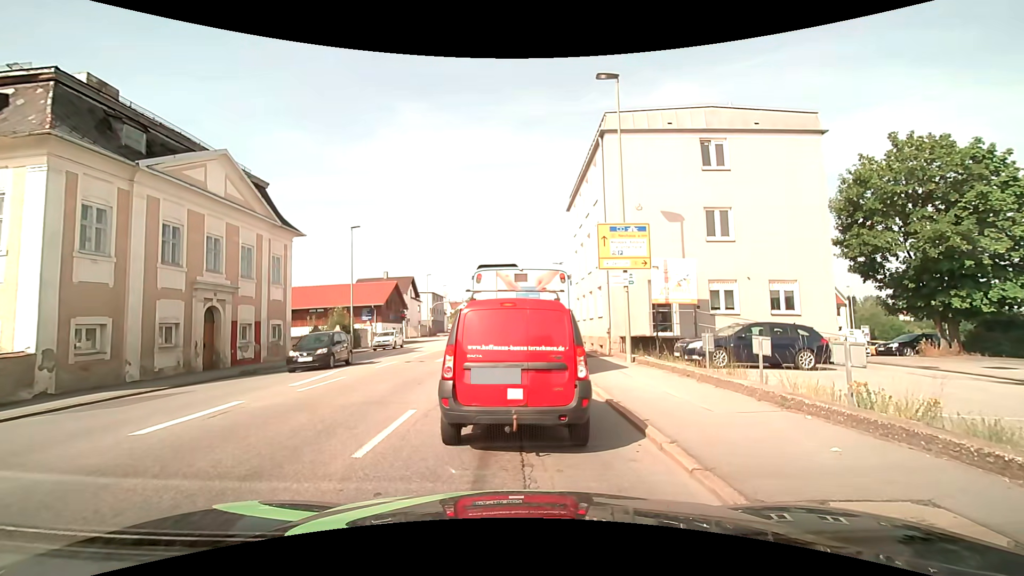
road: tertiary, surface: asphalt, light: Day
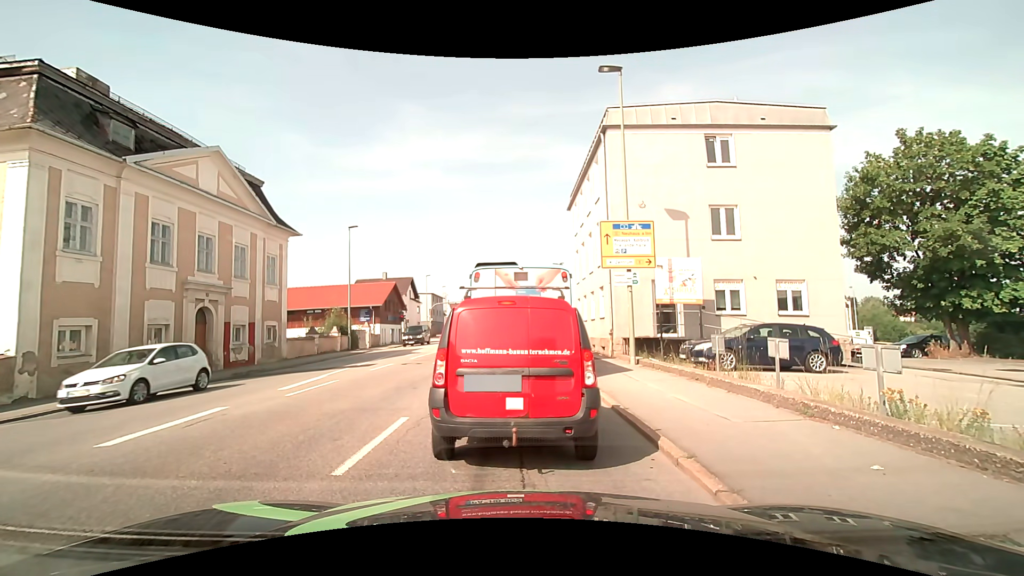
(0.0, +0.6) m; 0°
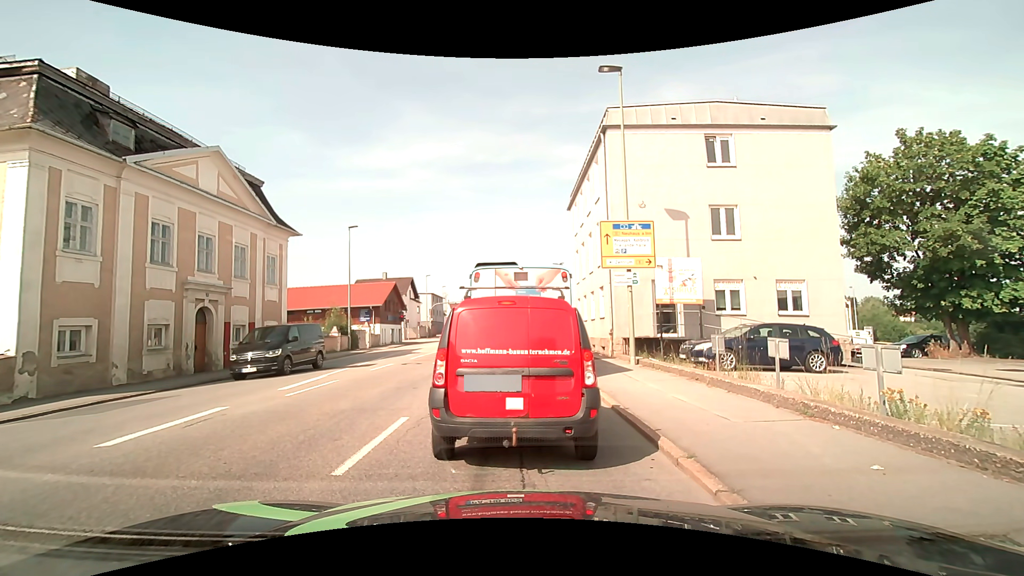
(0.0, 0.0) m; 0°
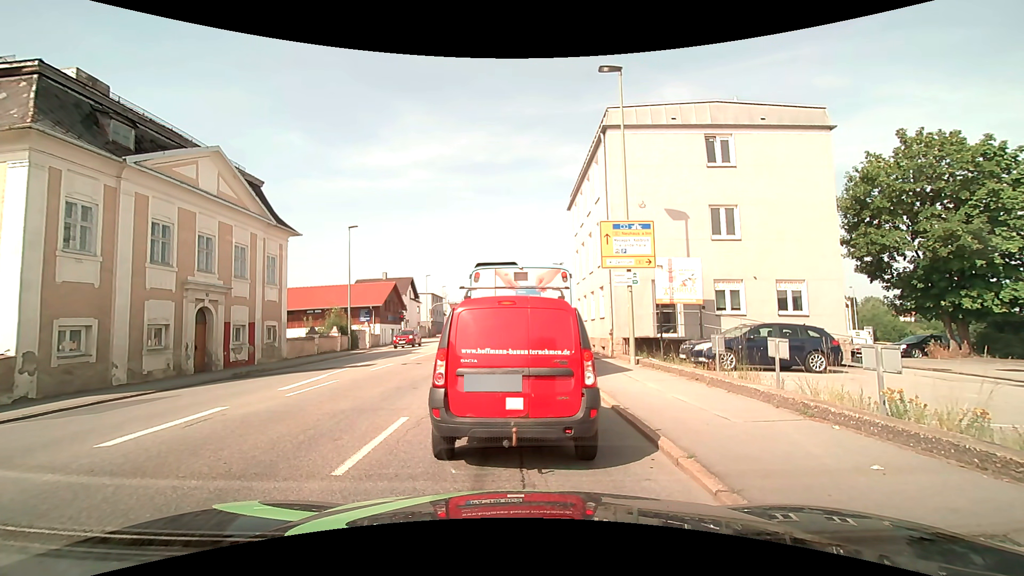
(0.0, 0.0) m; 0°
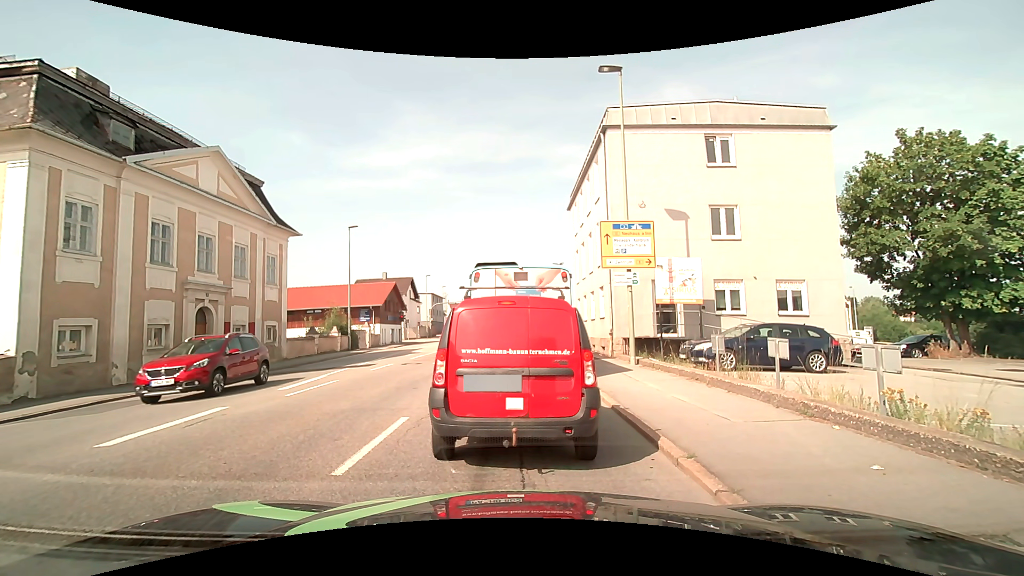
(0.0, 0.0) m; 0°
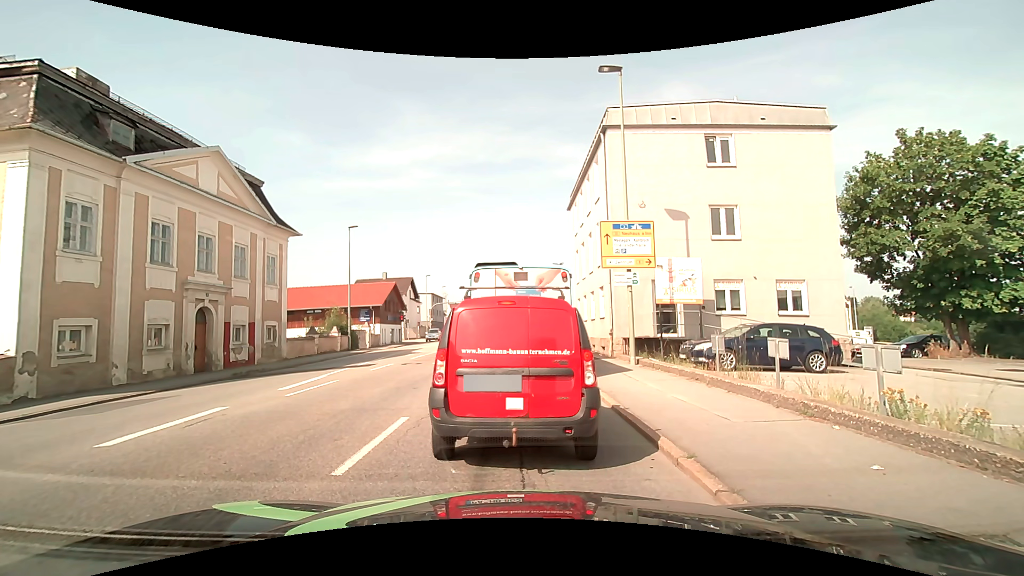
(0.0, 0.0) m; 0°
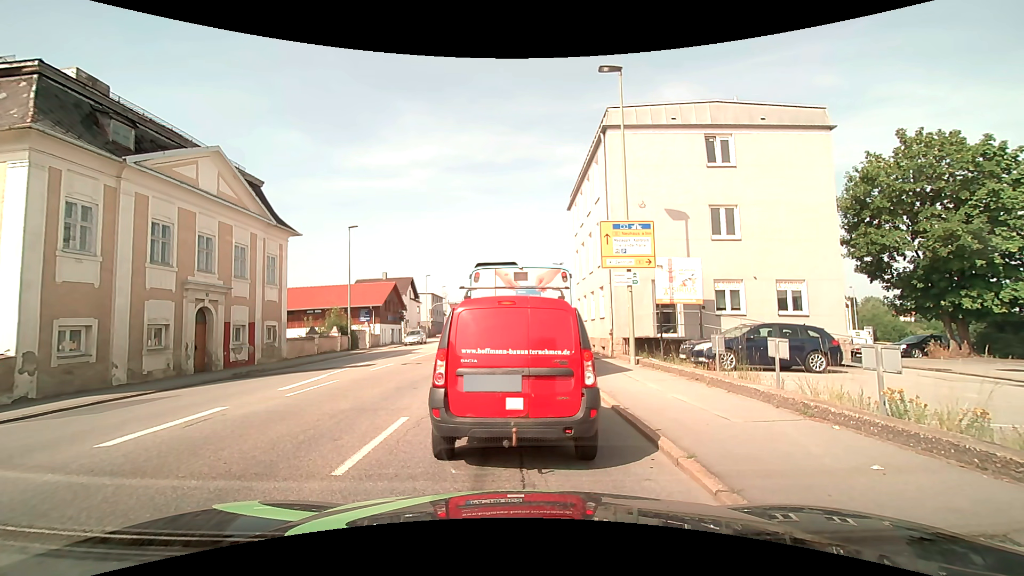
(0.0, 0.0) m; 0°
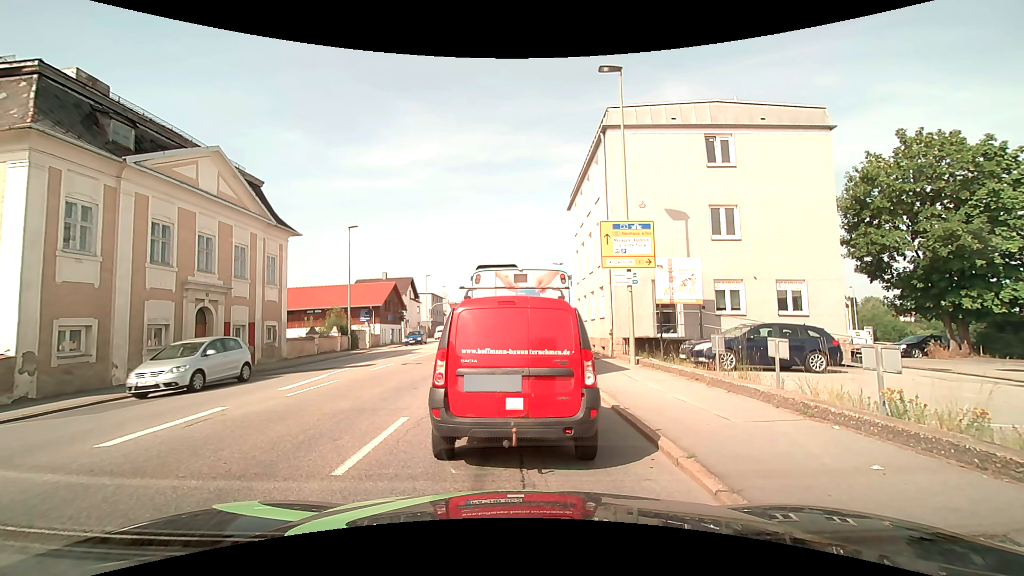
(0.0, 0.0) m; 0°
(0, +10) (+1, +20) (+2, +30) (+3, +40) (+6, +49) (+13, +57) (+21, +62) (+31, +65) (+41, +66) (+51, +66) m
